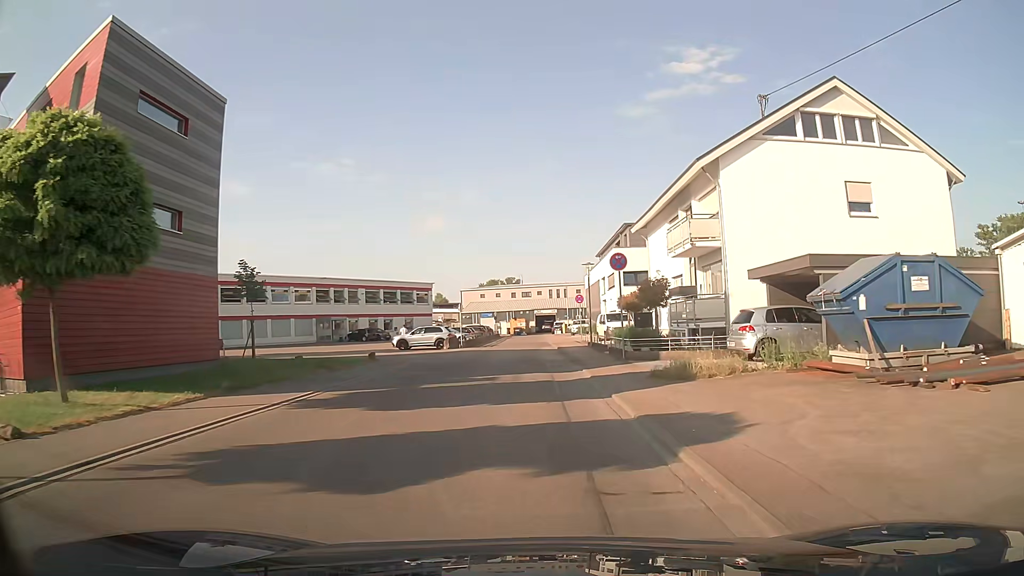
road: unclassified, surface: asphalt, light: Day
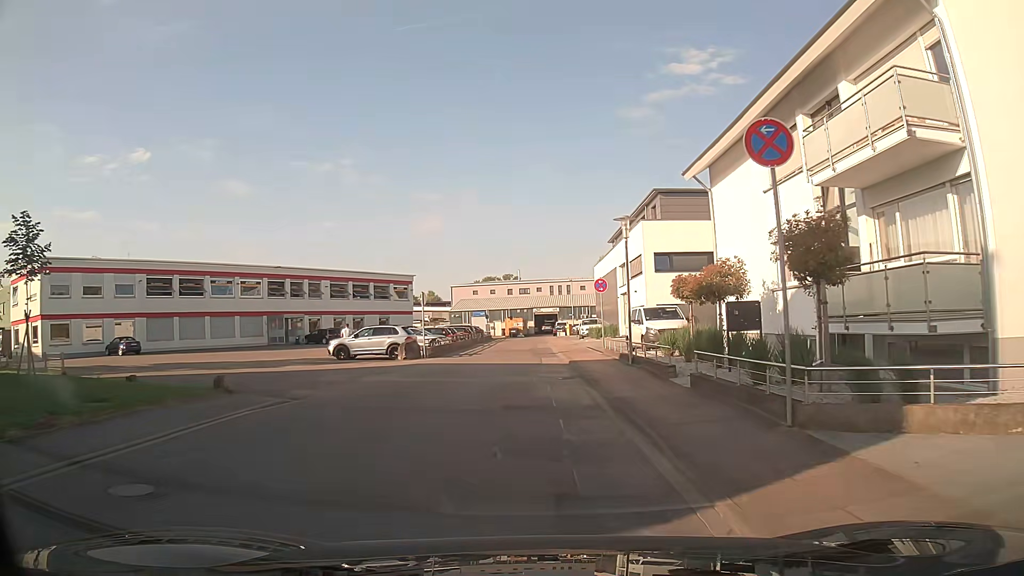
(+0.1, +14.7) m; +1°
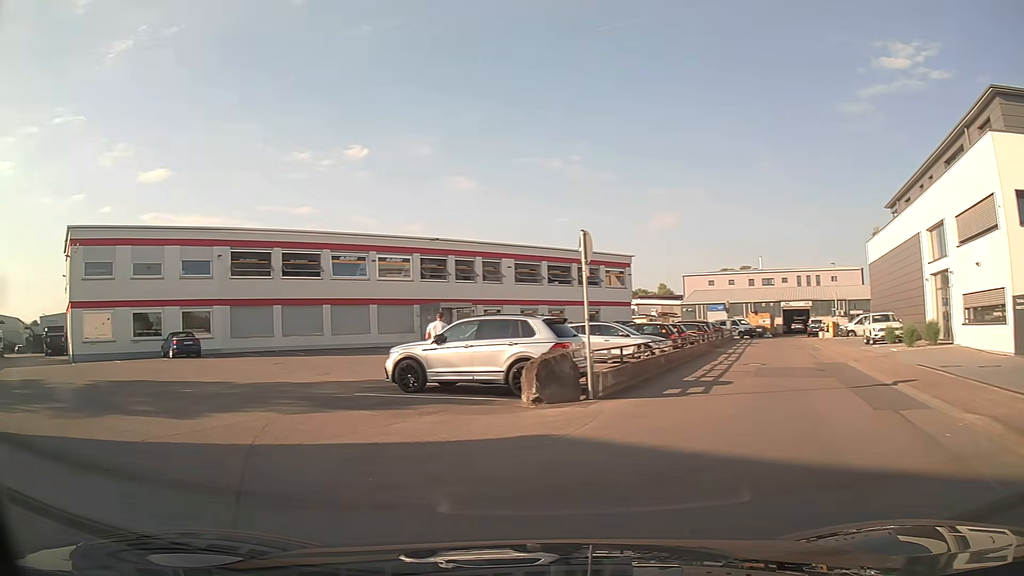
(-1.3, +18.8) m; -19°
